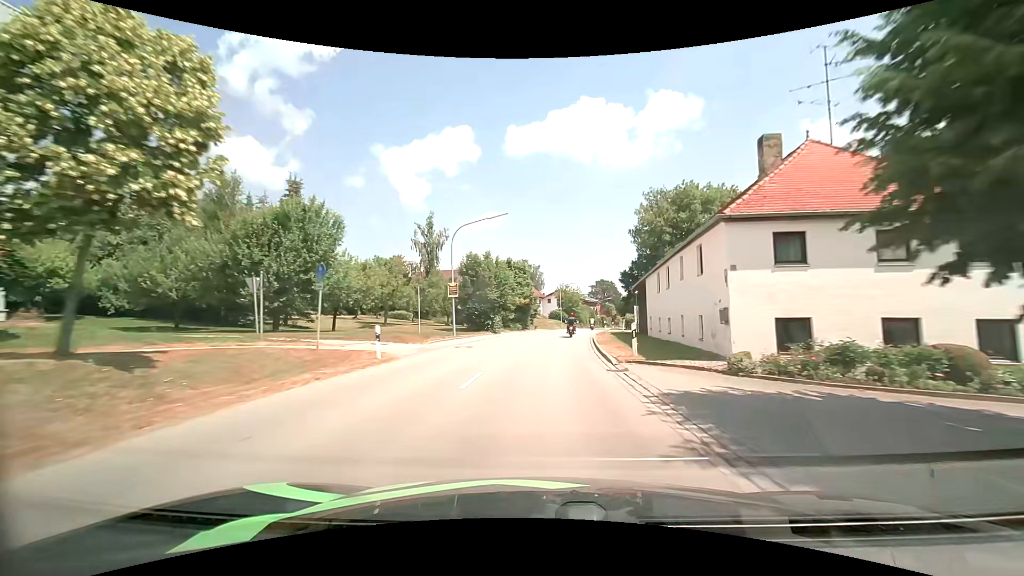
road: secondary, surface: asphalt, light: Day
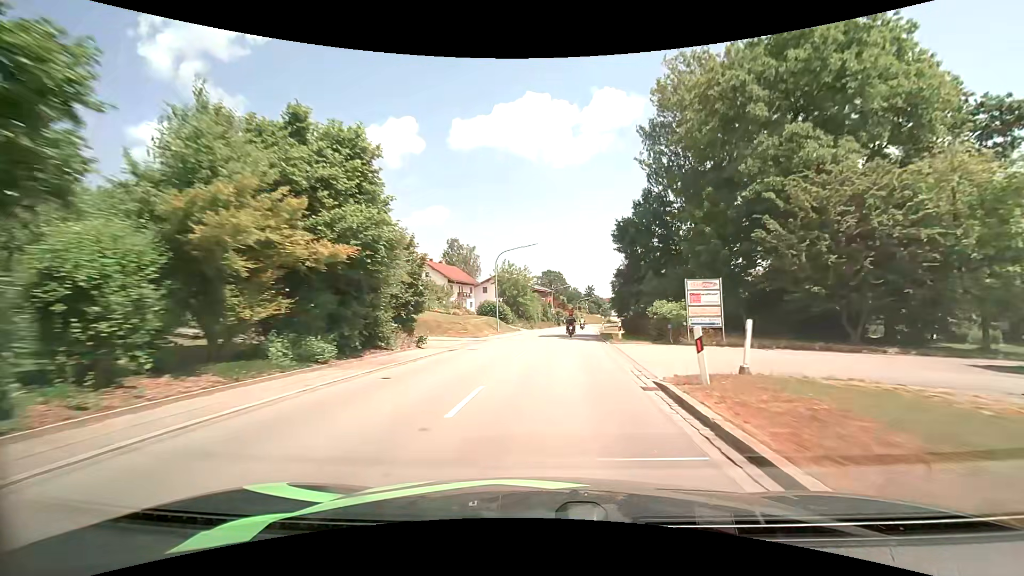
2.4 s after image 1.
(+2.1, +38.2) m; +6°
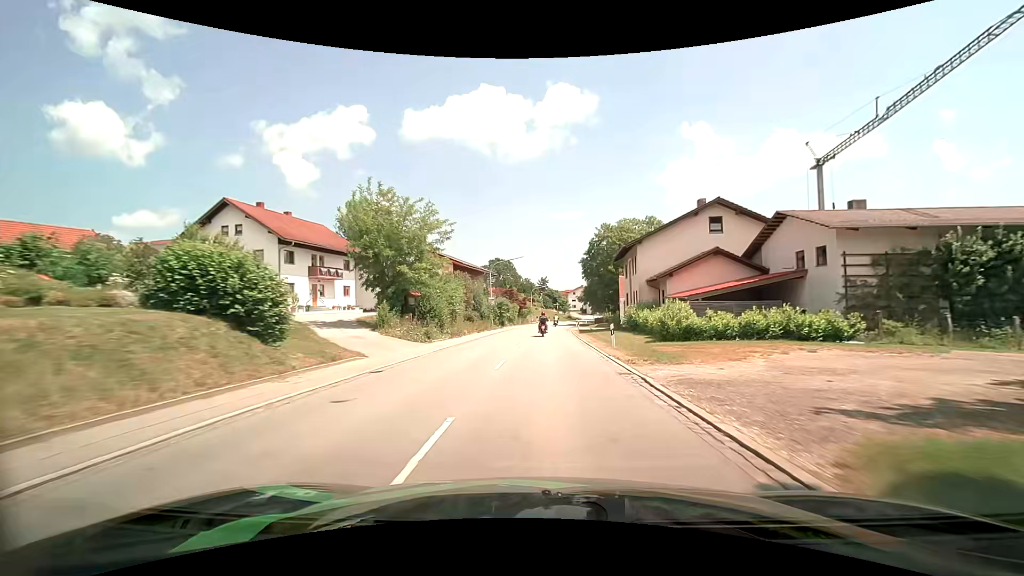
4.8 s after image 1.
(+2.2, +38.6) m; +6°
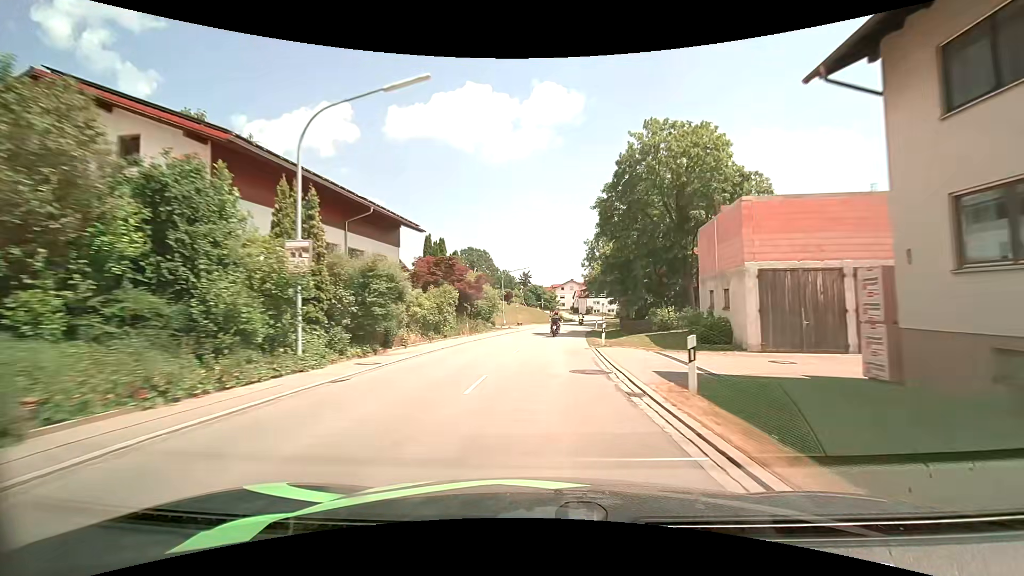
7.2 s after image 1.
(+0.9, +40.1) m; +2°
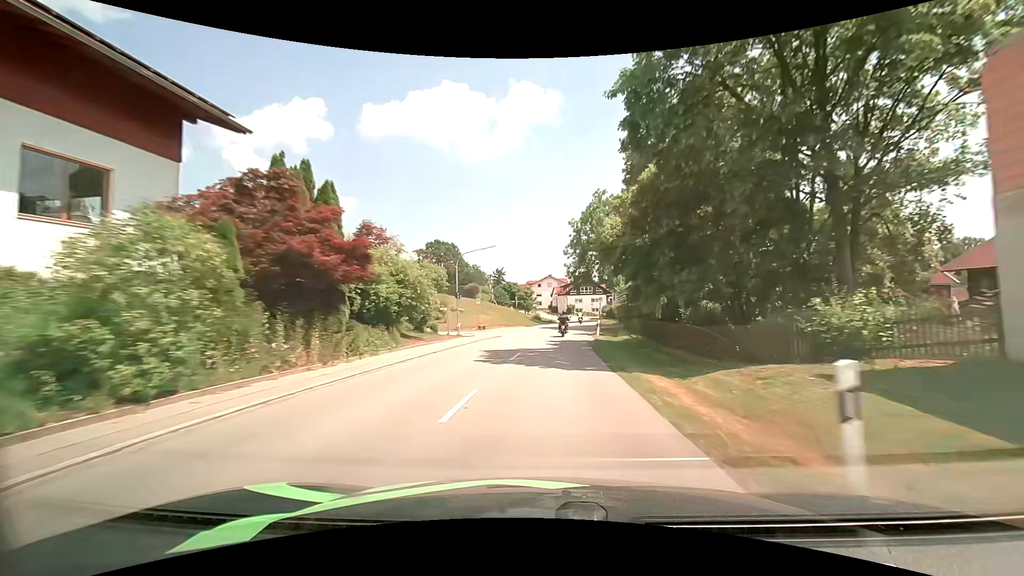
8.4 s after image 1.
(+0.4, +20.0) m; +3°
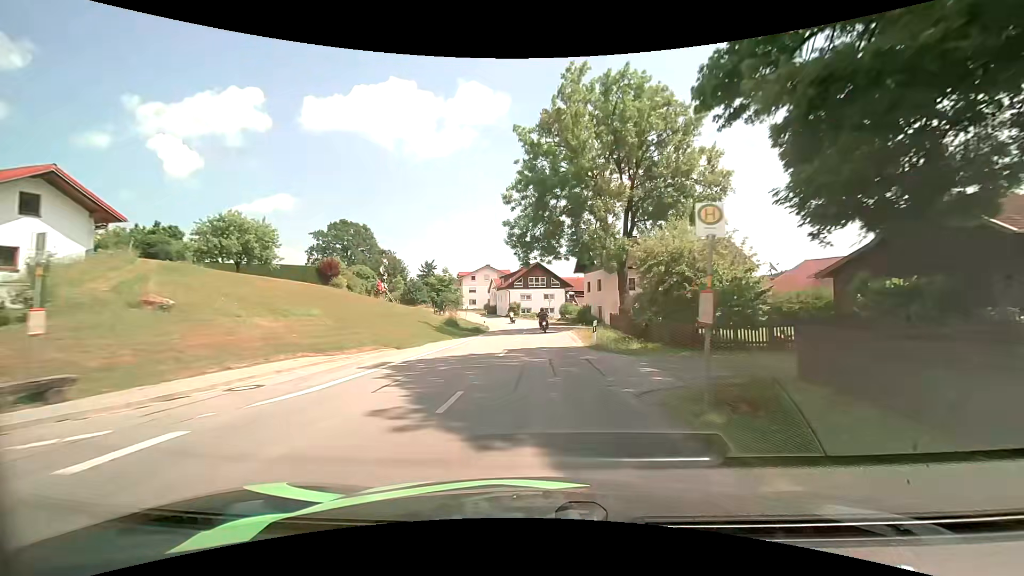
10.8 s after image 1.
(+2.2, +38.6) m; +6°
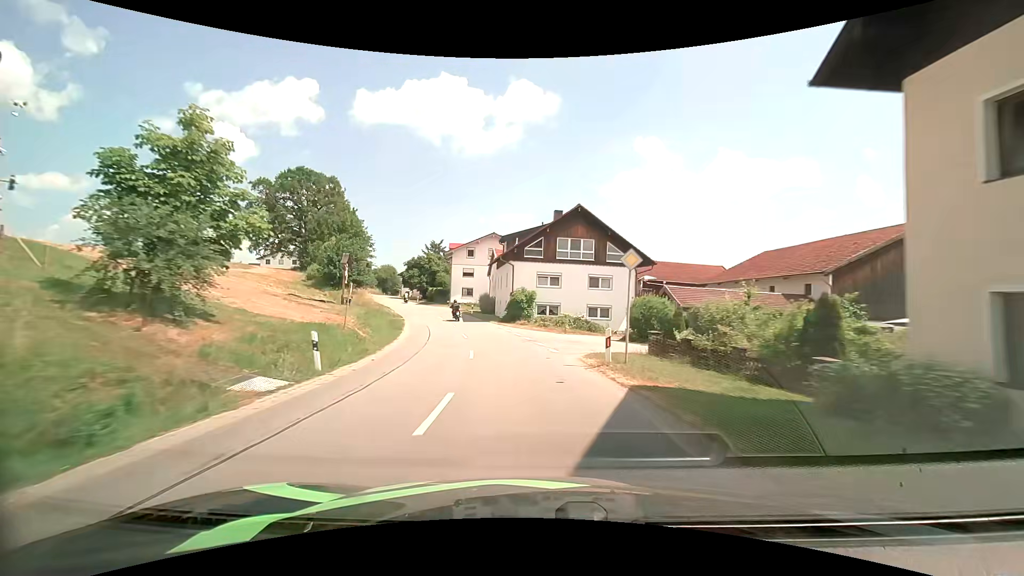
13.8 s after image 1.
(+0.7, +46.4) m; -3°
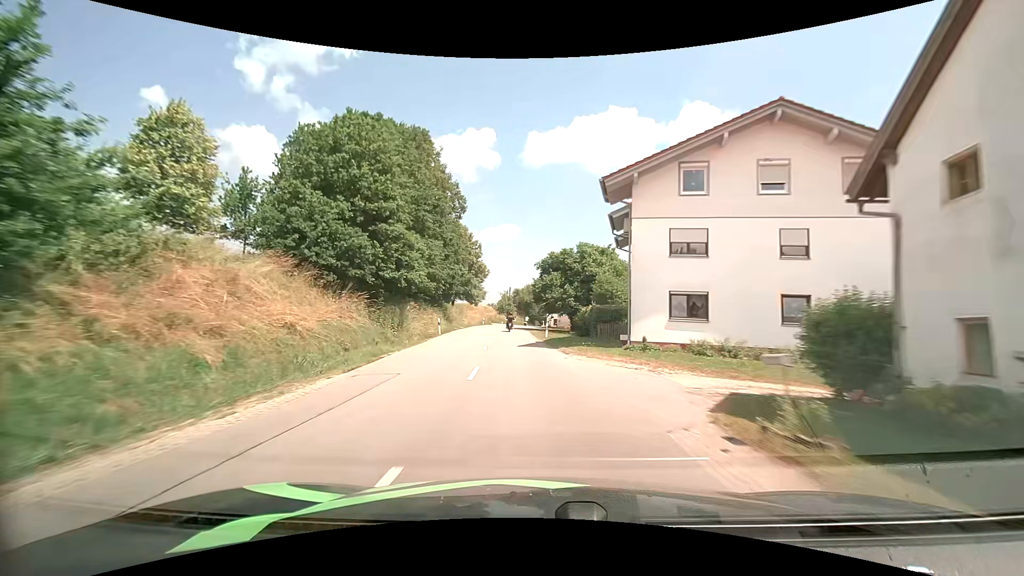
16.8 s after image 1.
(-8.5, +48.5) m; -19°
(0, +10) (-1, +20) (-2, +30) (-2, +40) (-3, +50) (-3, +60) (-3, +70) (-2, +80) (-1, +90) (+1, +99) m
